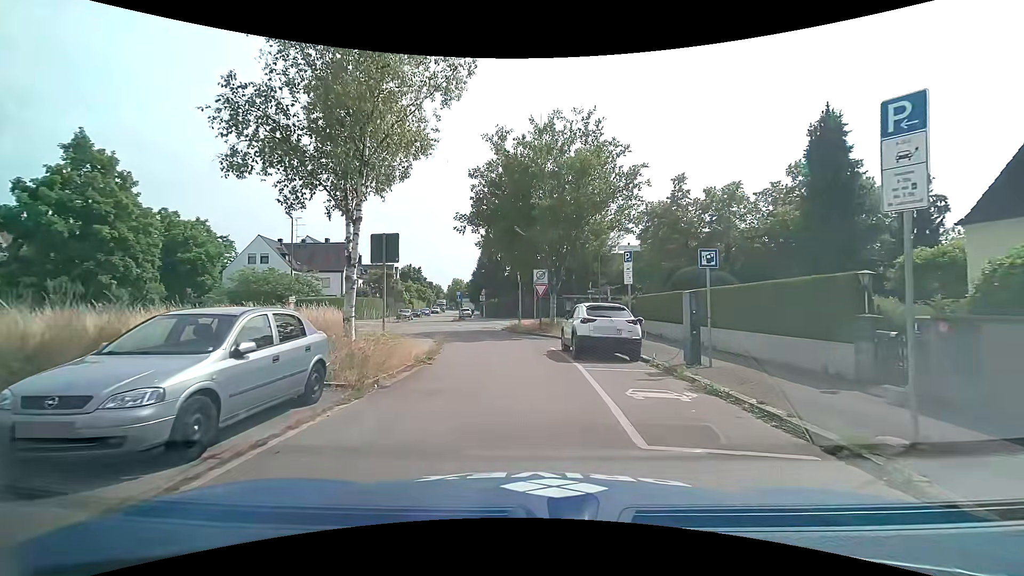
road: residential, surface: asphalt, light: Day
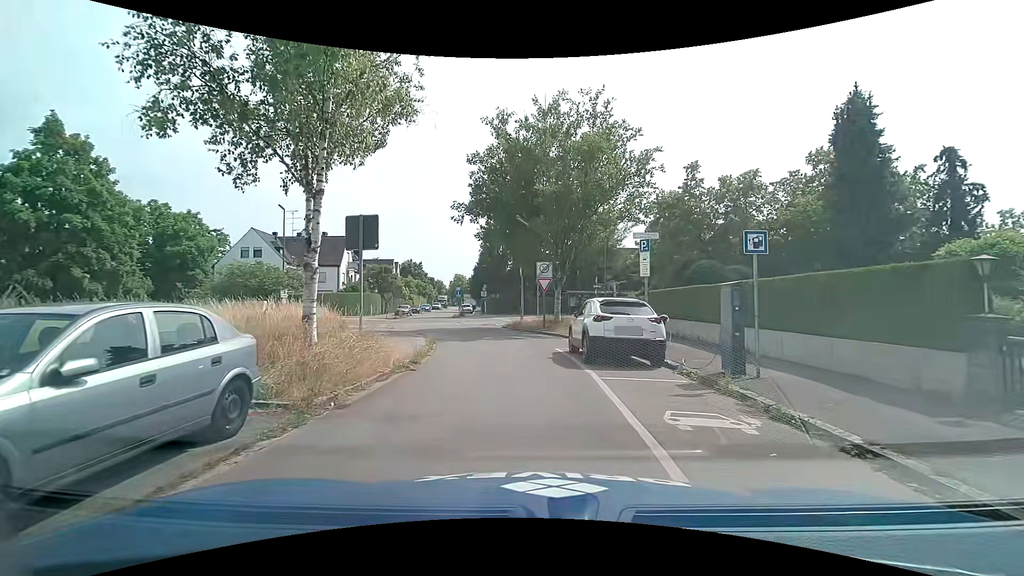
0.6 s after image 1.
(-0.1, +2.1) m; 0°
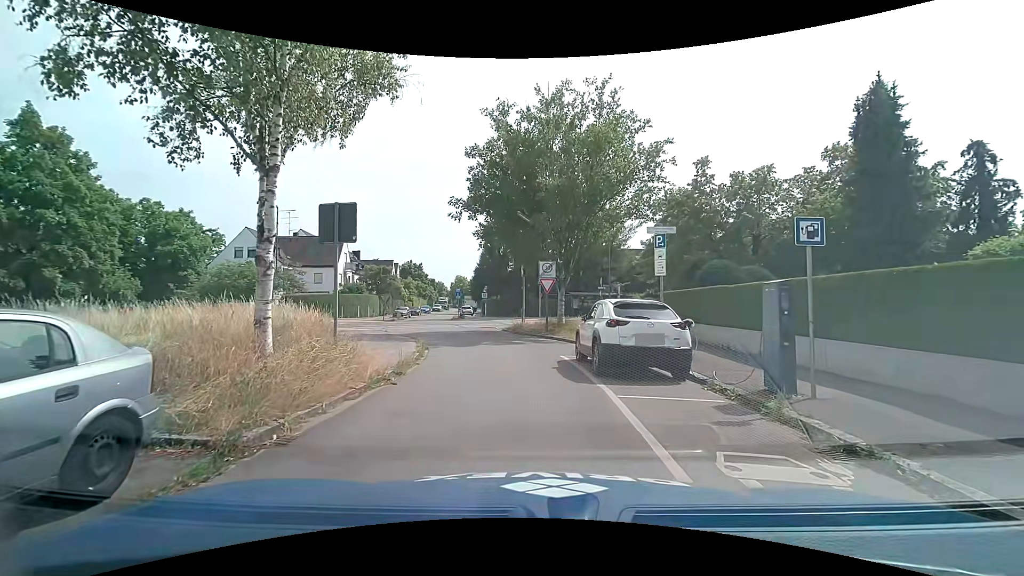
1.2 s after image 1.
(0.0, +1.6) m; -2°
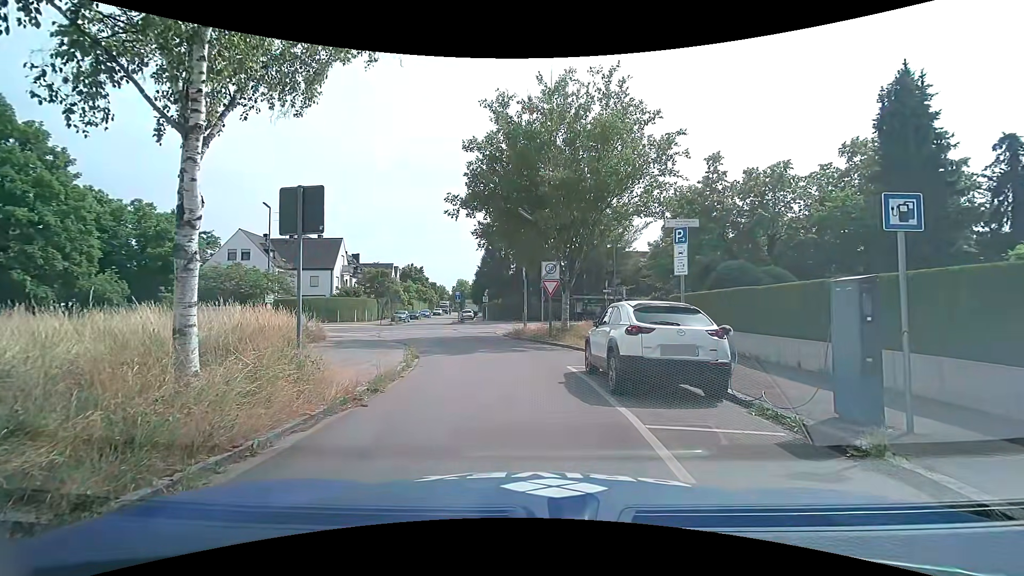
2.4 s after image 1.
(0.0, +1.6) m; +2°
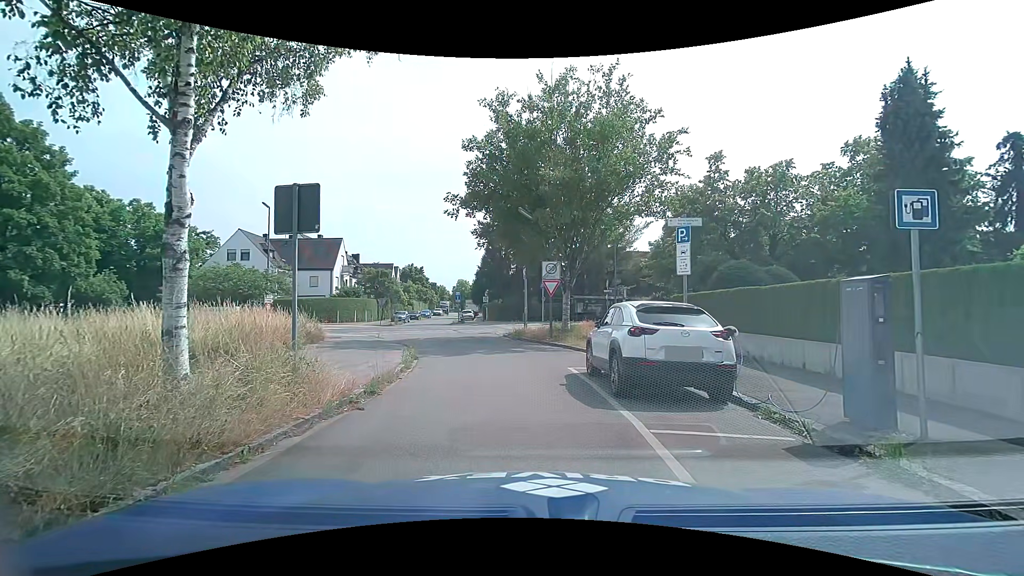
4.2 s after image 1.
(0.0, +0.3) m; 0°
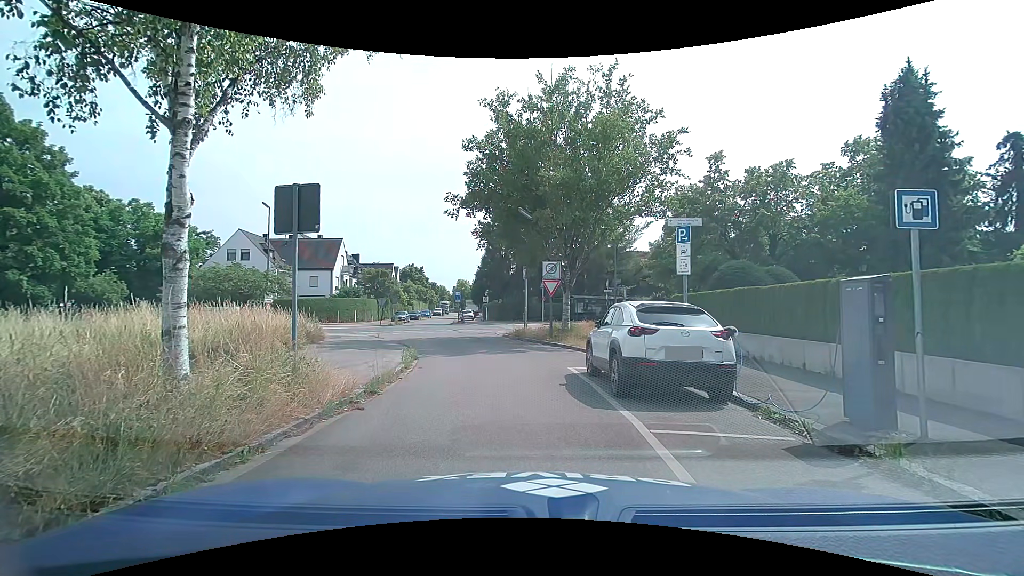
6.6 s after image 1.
(0.0, 0.0) m; 0°
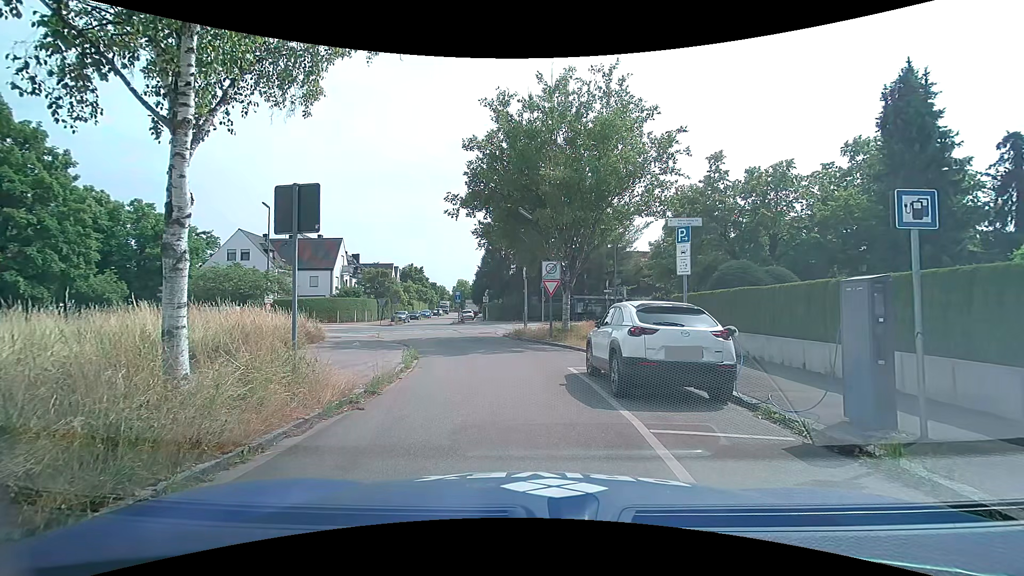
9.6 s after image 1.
(0.0, 0.0) m; 0°
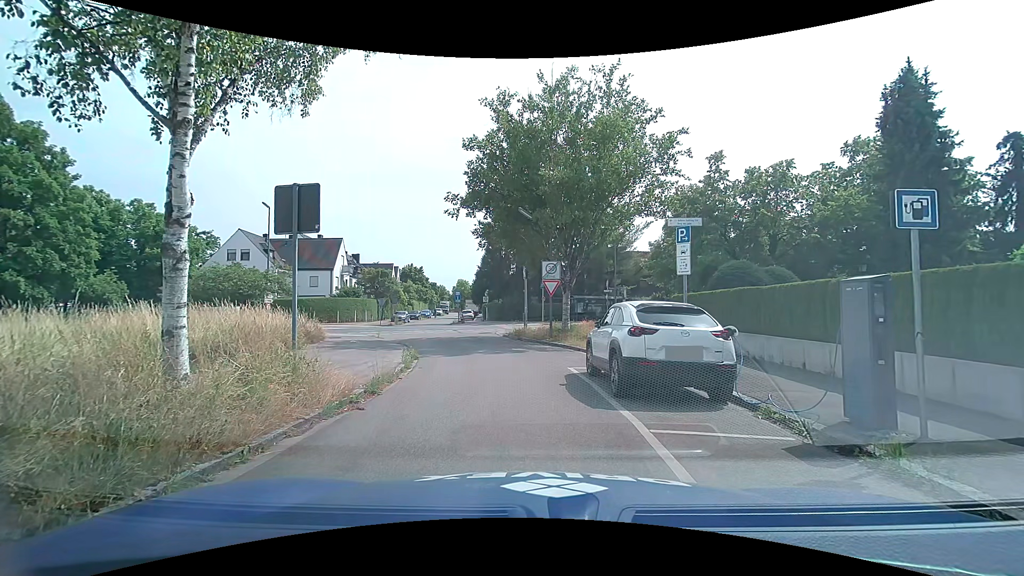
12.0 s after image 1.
(0.0, 0.0) m; 0°
